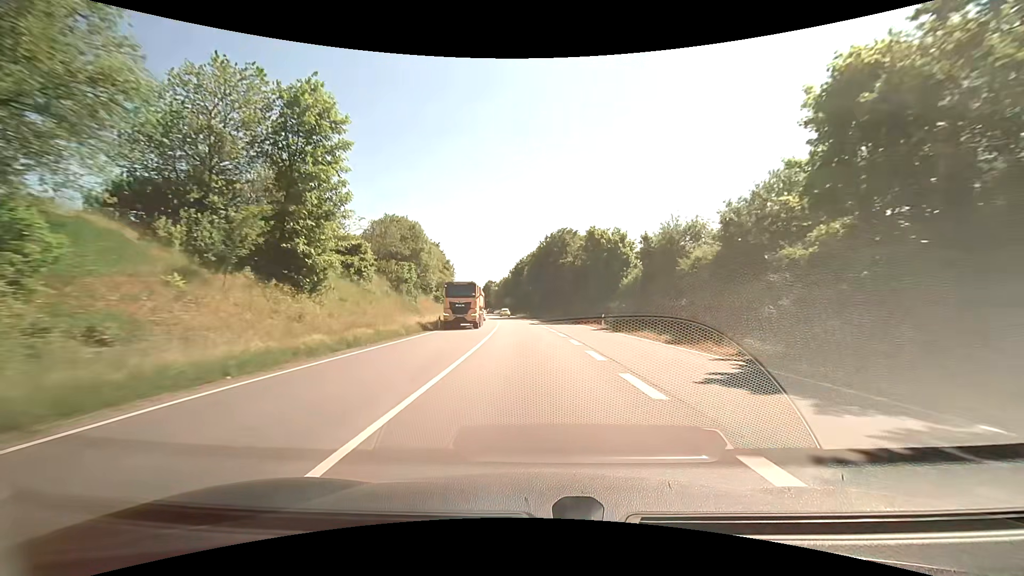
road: primary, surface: asphalt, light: Day
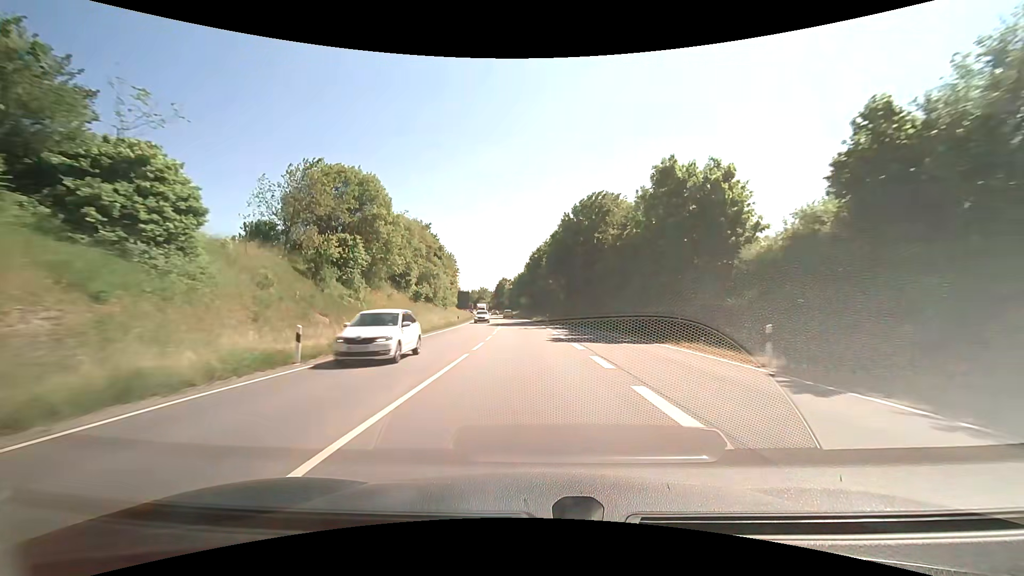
(-0.2, +25.8) m; -2°
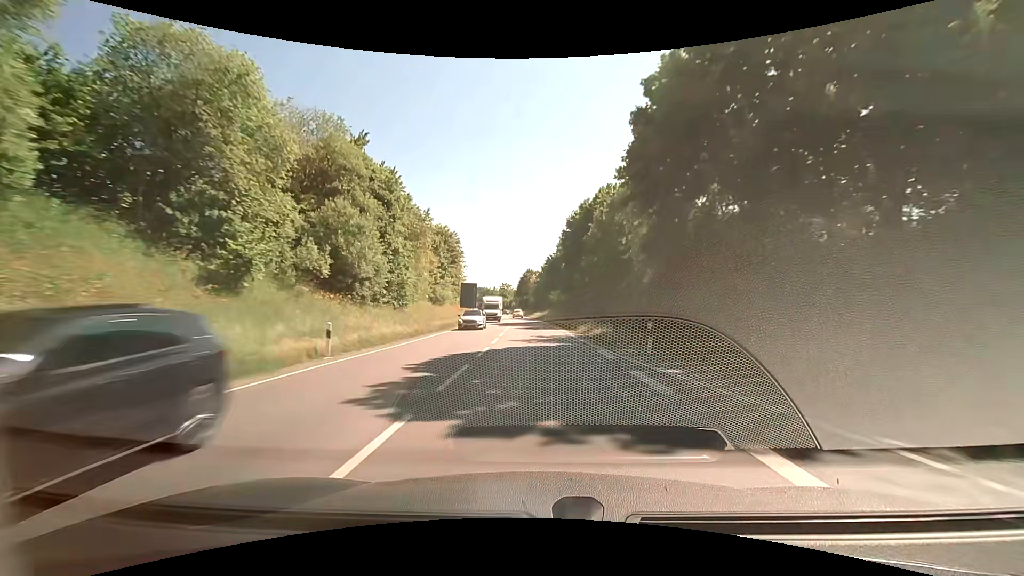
(-1.1, +39.8) m; -3°
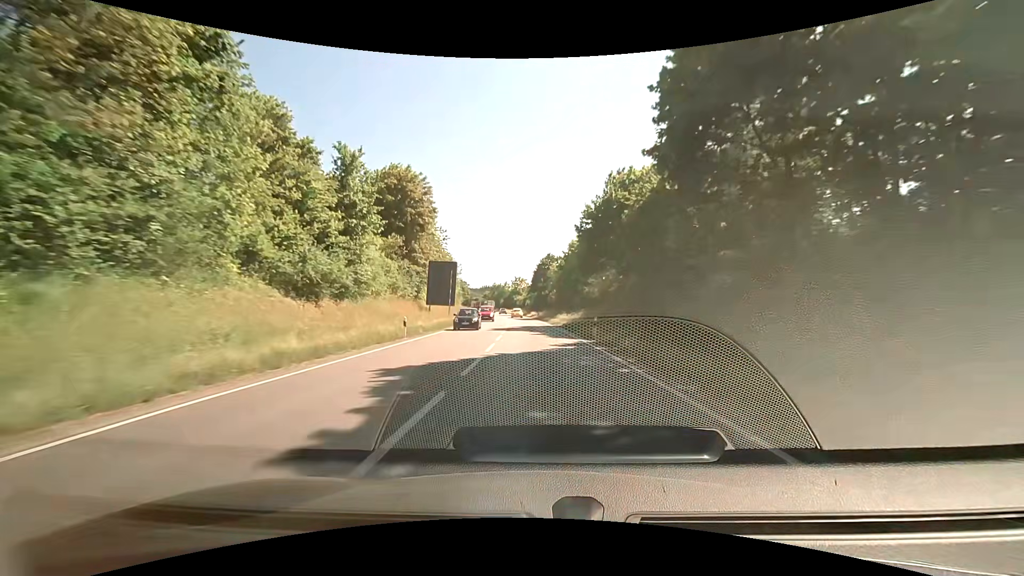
(-0.9, +40.7) m; -2°
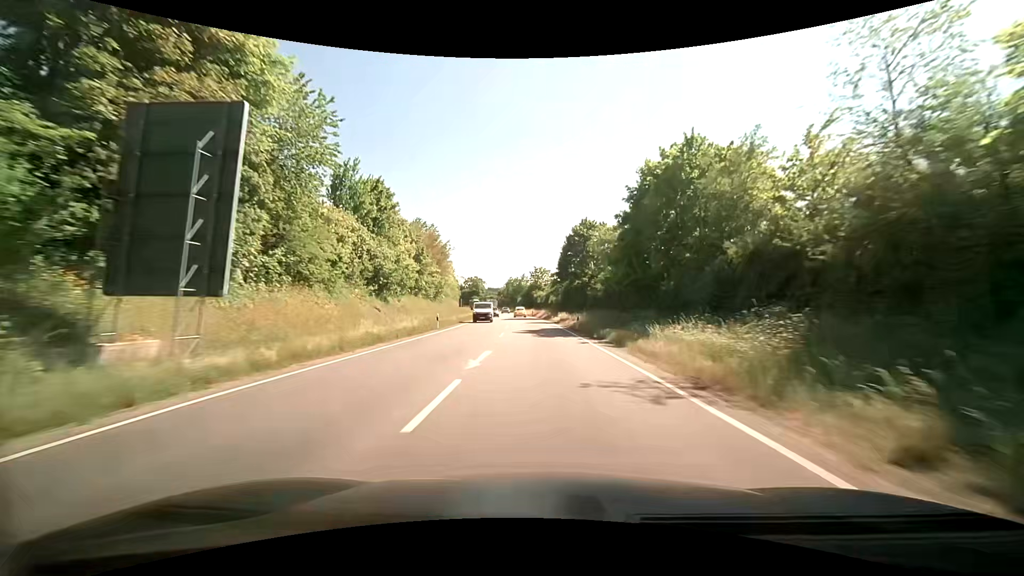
(-1.0, +41.1) m; -2°
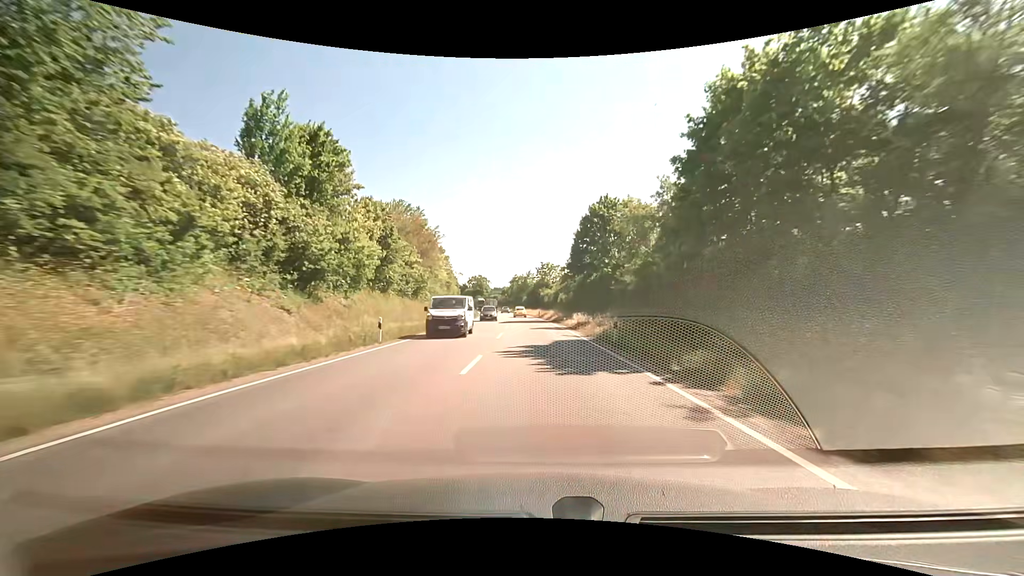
(-0.1, +13.5) m; -1°
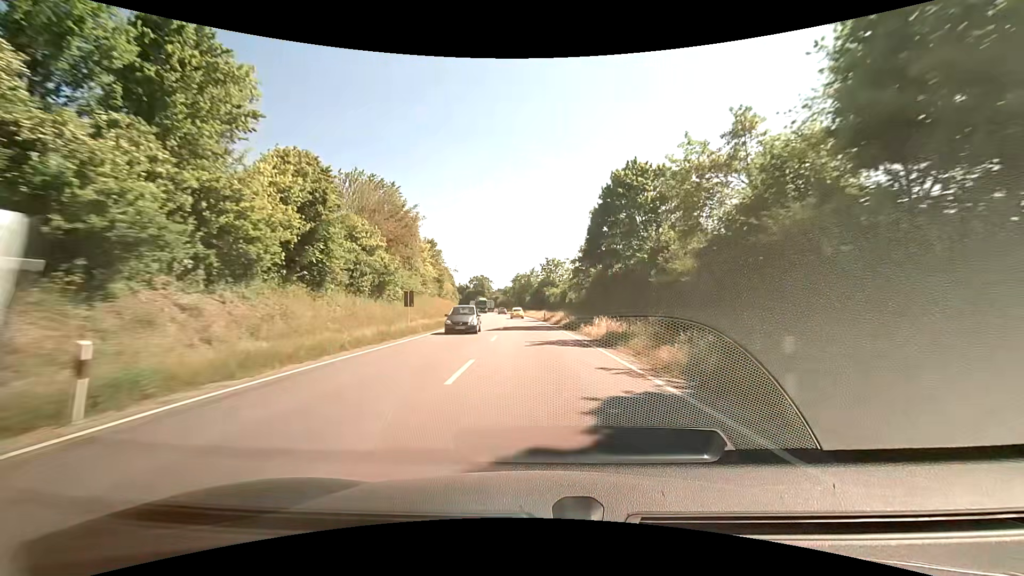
(-0.2, +13.3) m; -1°
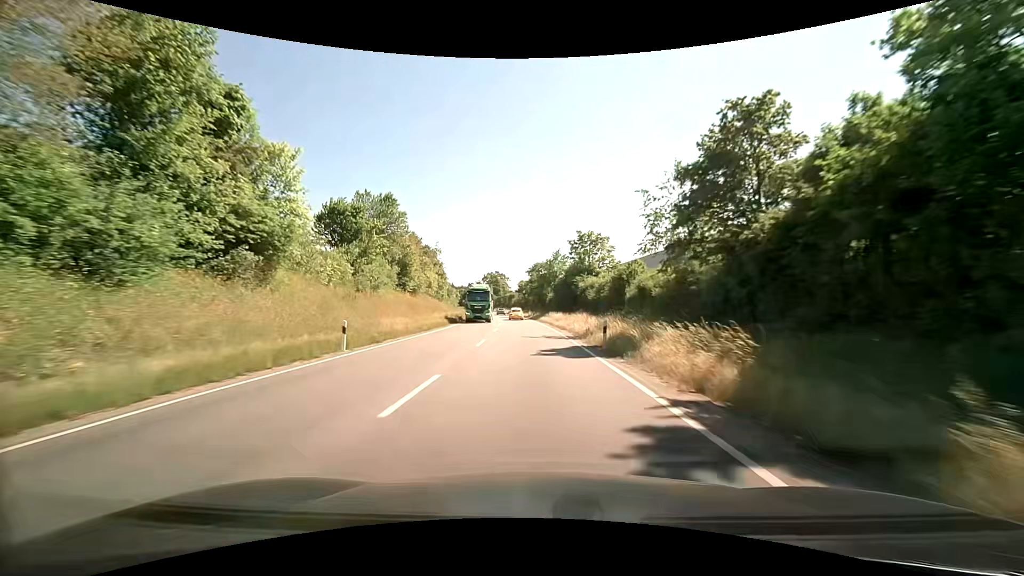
(-0.6, +39.0) m; -2°
(0, +10) (0, +20) (-1, +30) (-1, +40) (-2, +50) (-3, +60) (-3, +70) (-4, +80) (-5, +90) (-7, +100) m
